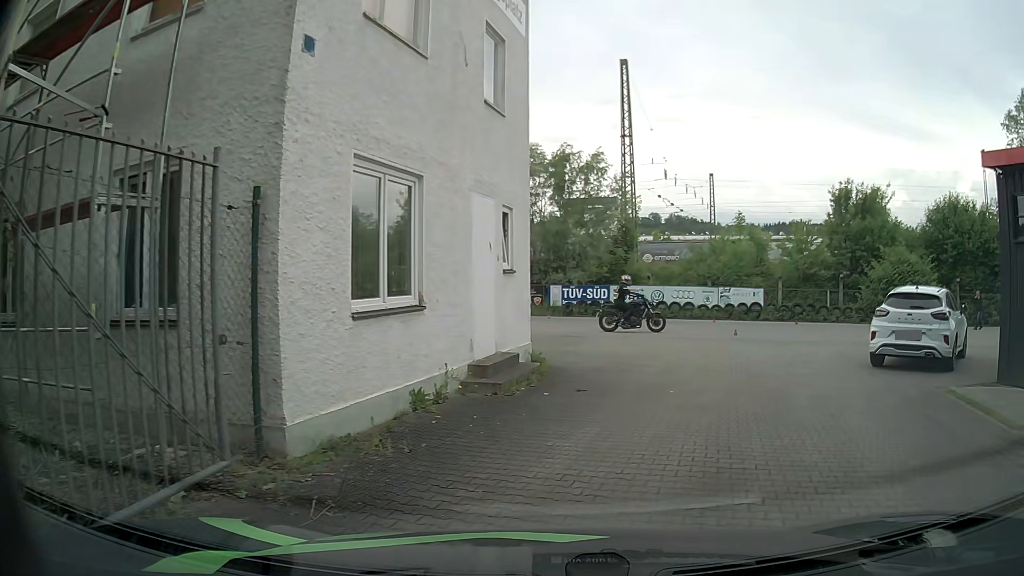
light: Day
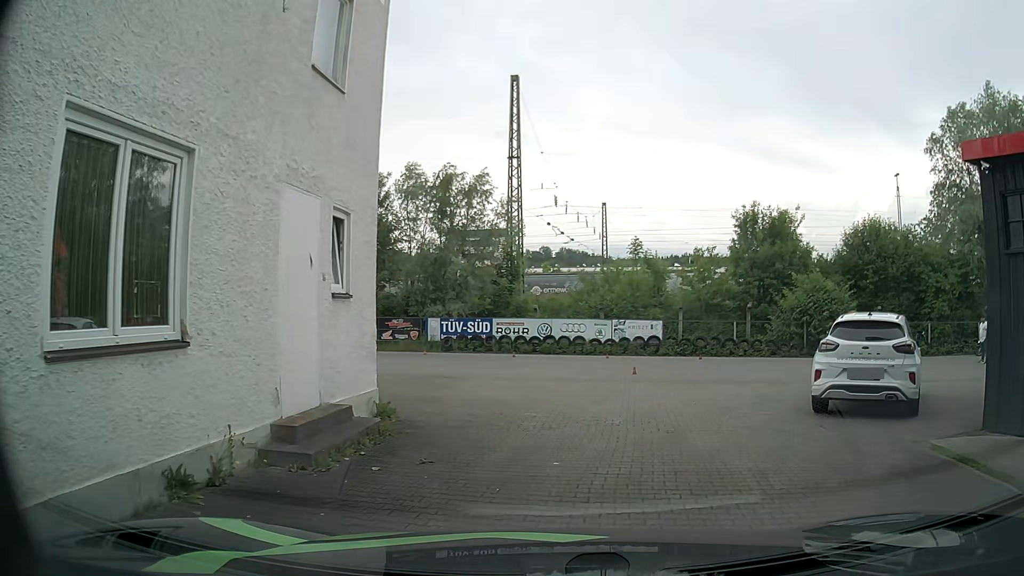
(+0.3, +2.8) m; +8°
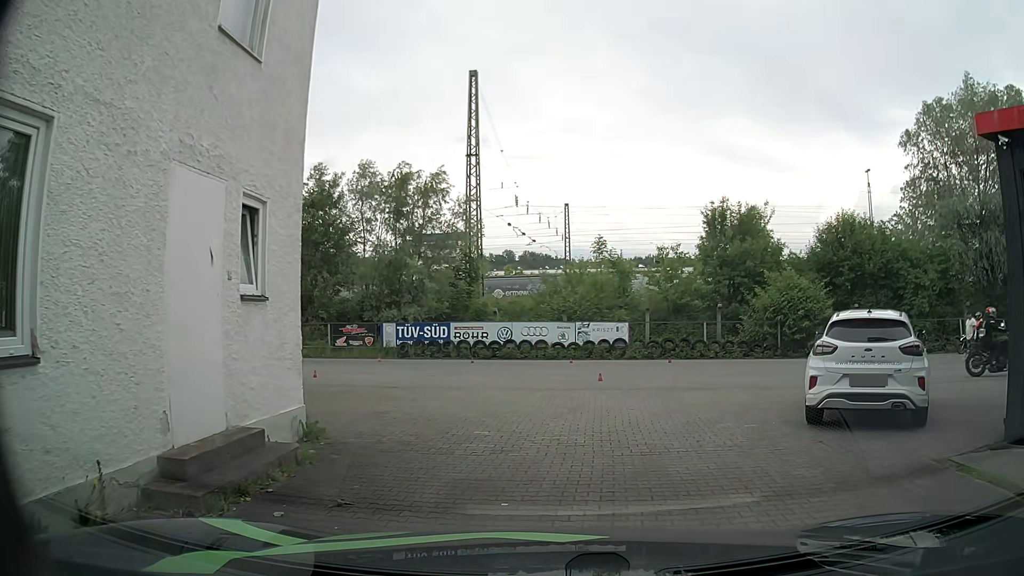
(+0.1, +1.4) m; +4°
